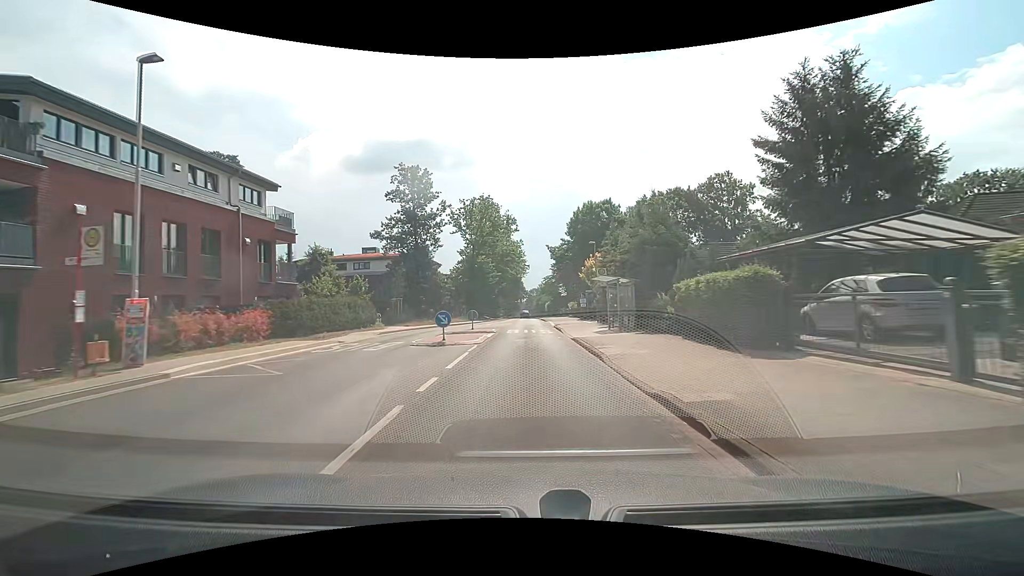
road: tertiary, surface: asphalt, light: Day
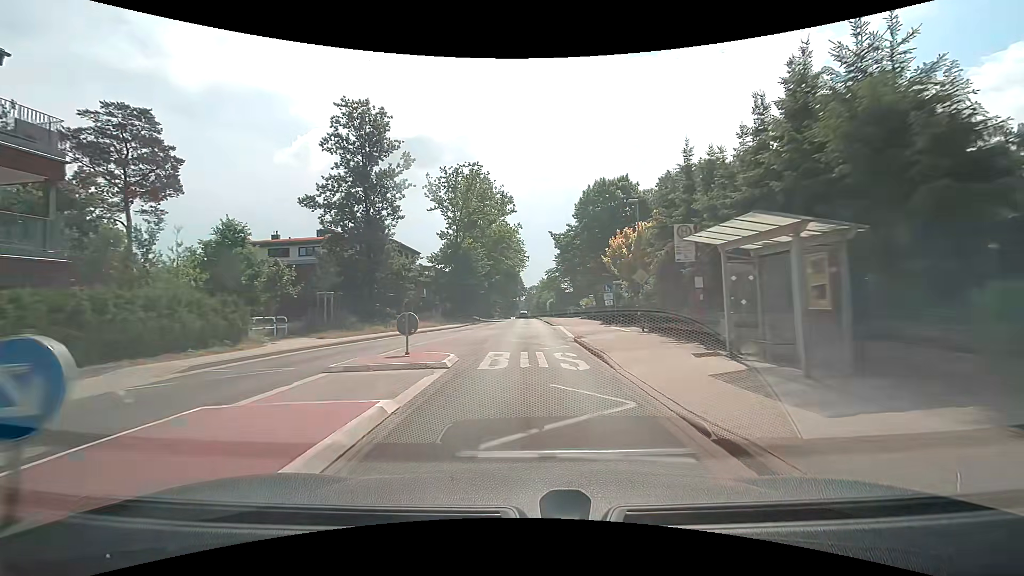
(0.0, +15.3) m; +1°
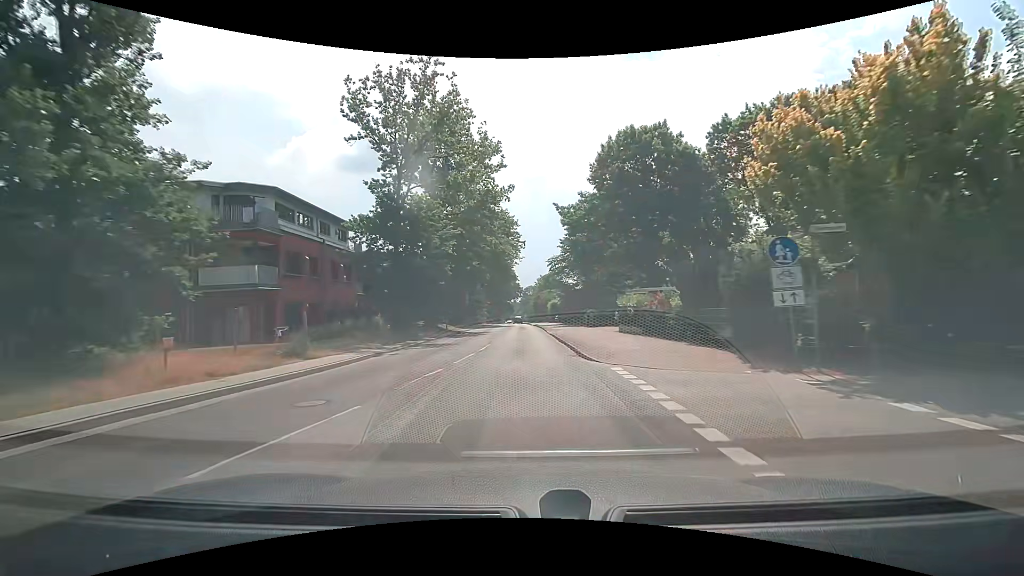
(-0.1, +23.0) m; 0°
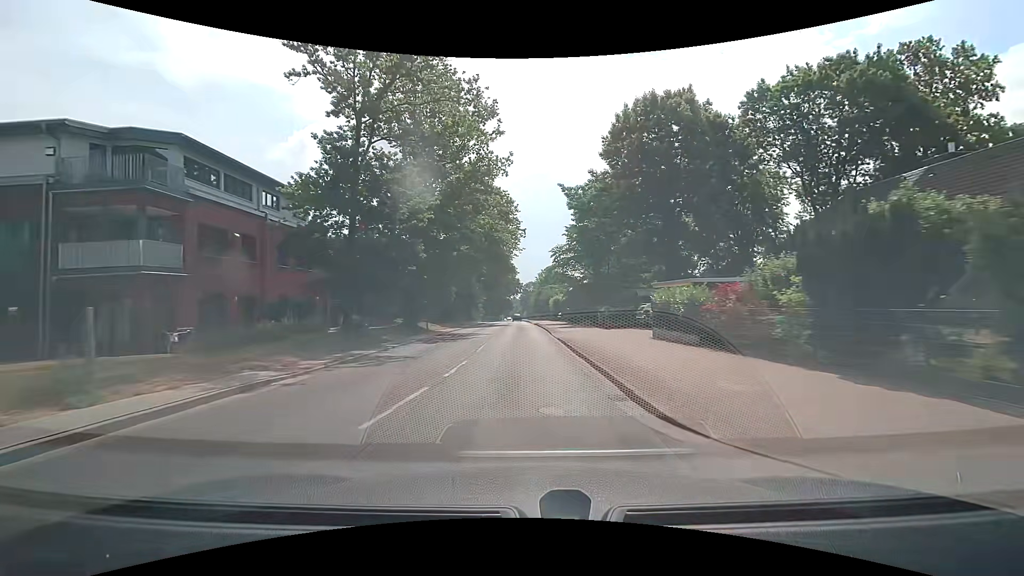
(0.0, +7.7) m; 0°
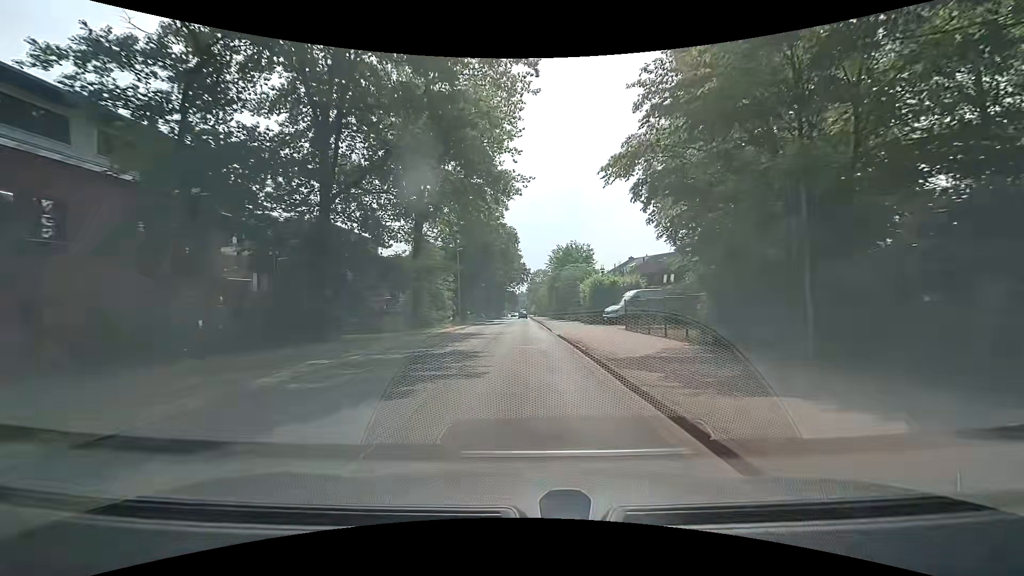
(0.0, +38.5) m; -1°
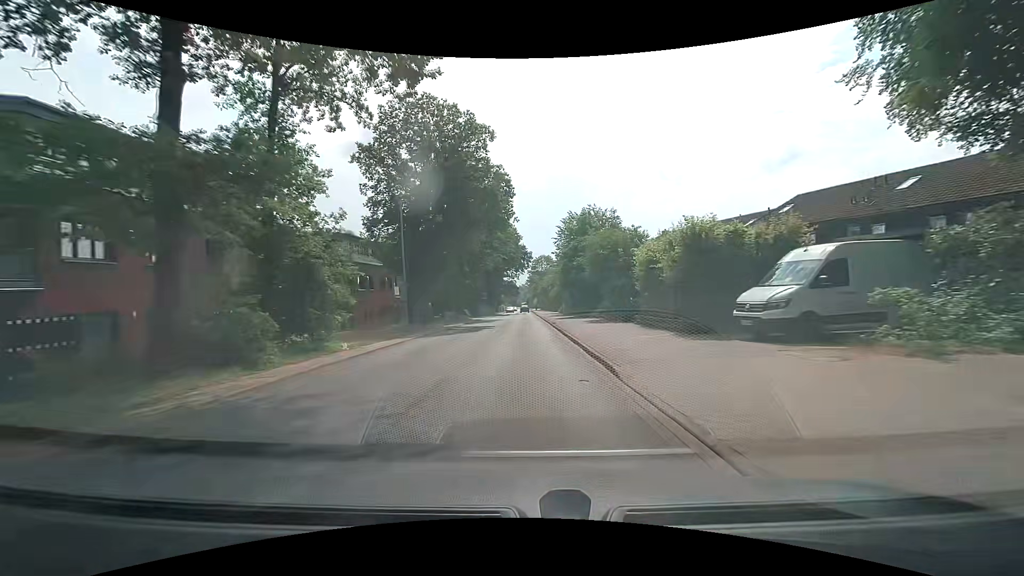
(+0.2, +23.2) m; 0°
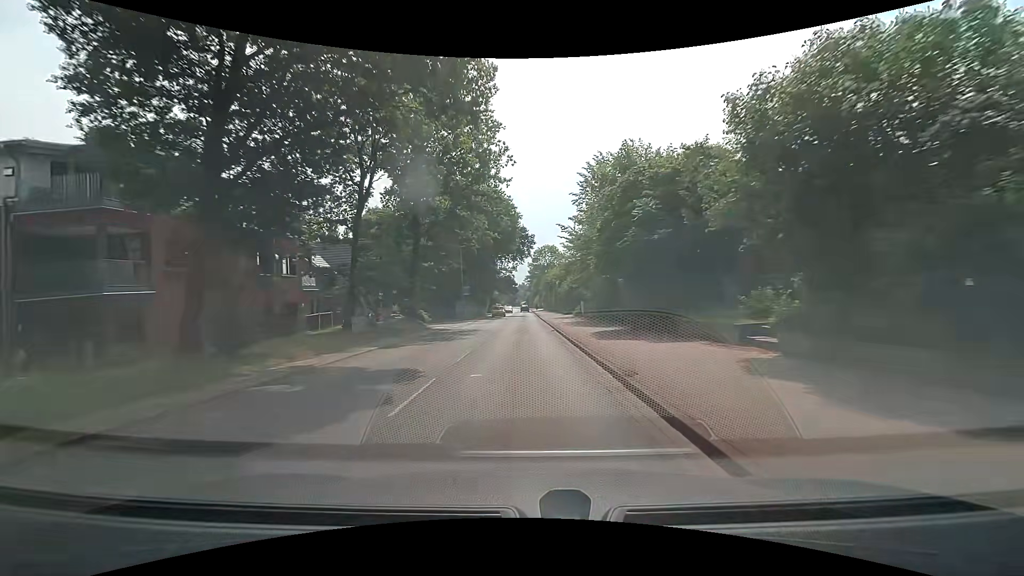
(-0.1, +23.2) m; -1°
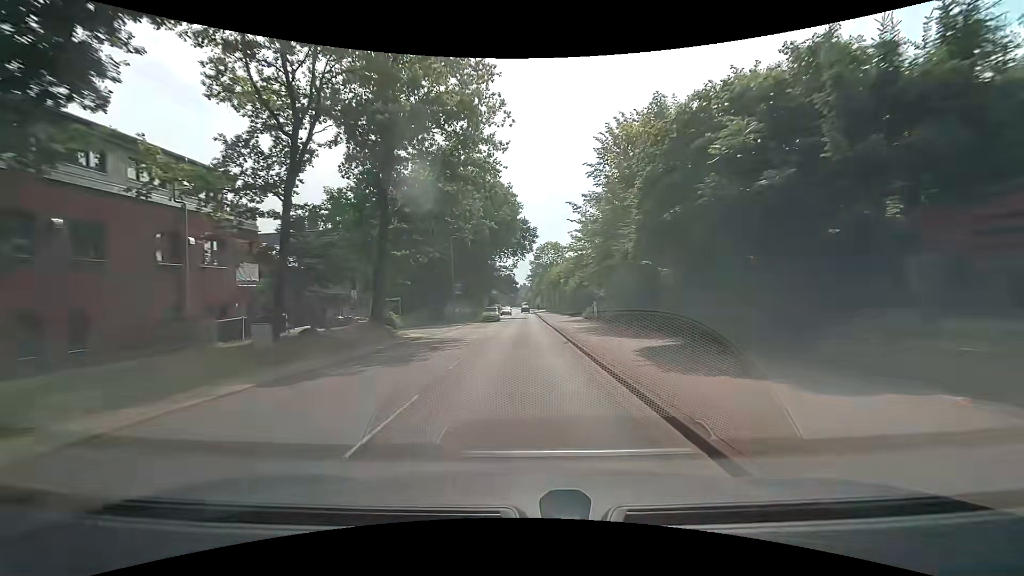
(+0.1, +7.7) m; +1°
(0, +10) (0, +20) (0, +30) (0, +40) (0, +50) (0, +60) (0, +70) (0, +80) (0, +90) (0, +100) m
